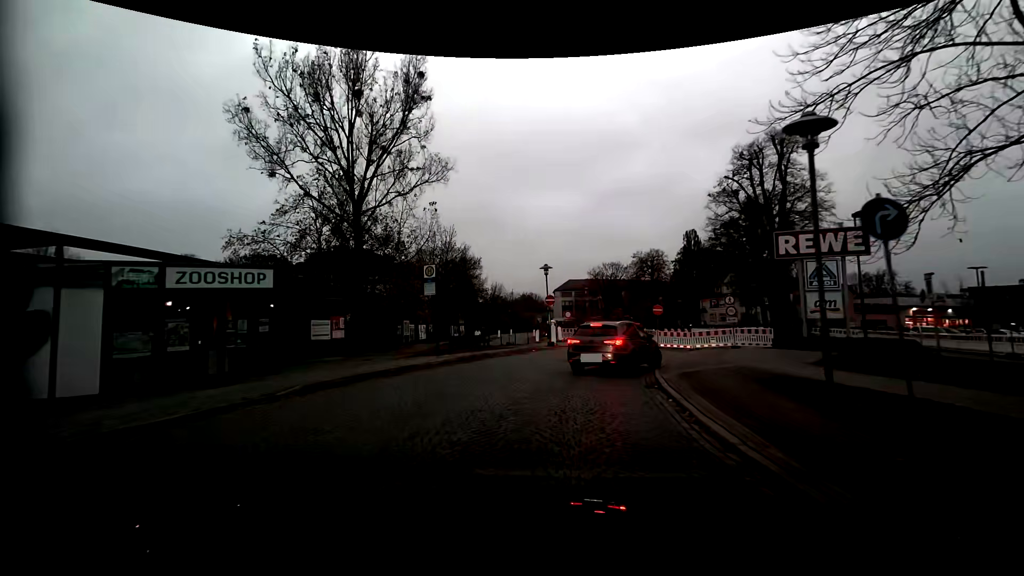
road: residential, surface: sett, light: Day
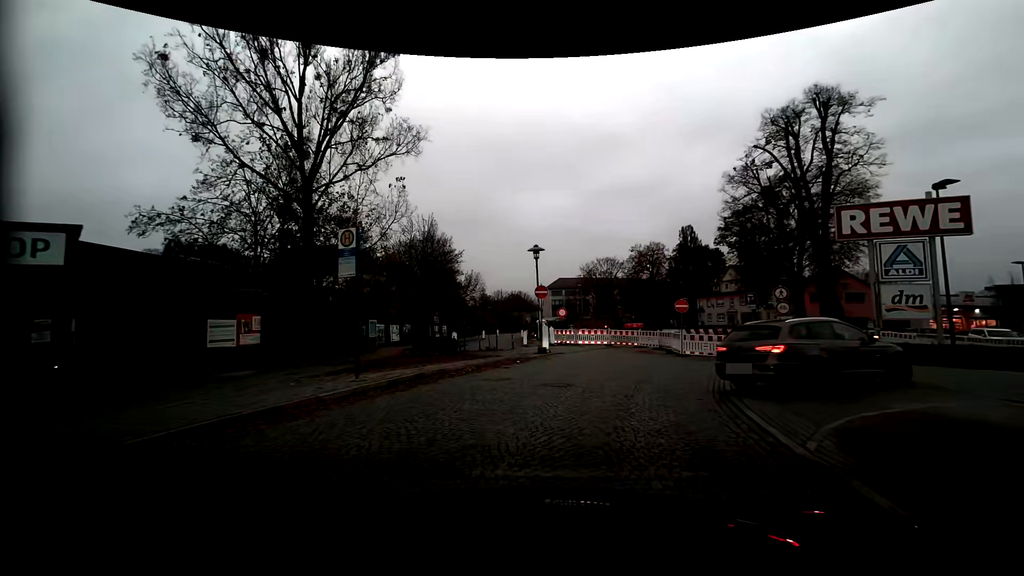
(0.0, +7.1) m; 0°
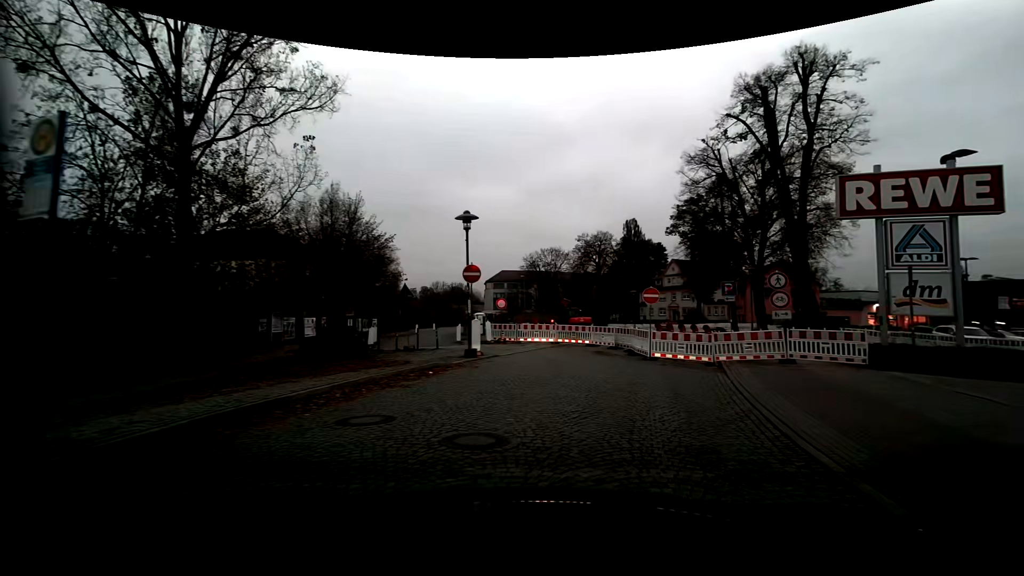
(+0.3, +5.4) m; +8°
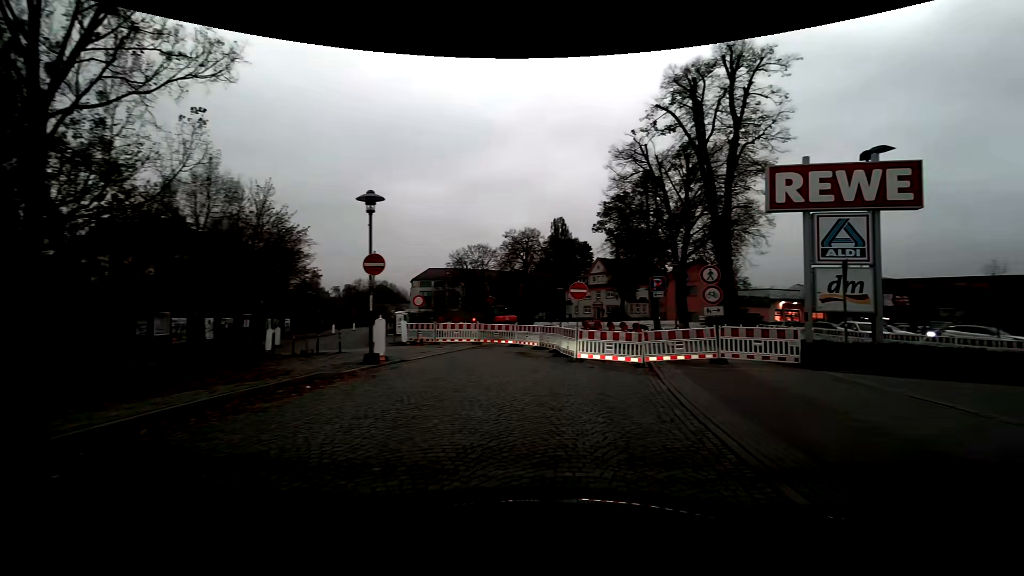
(+0.1, +2.0) m; +8°
